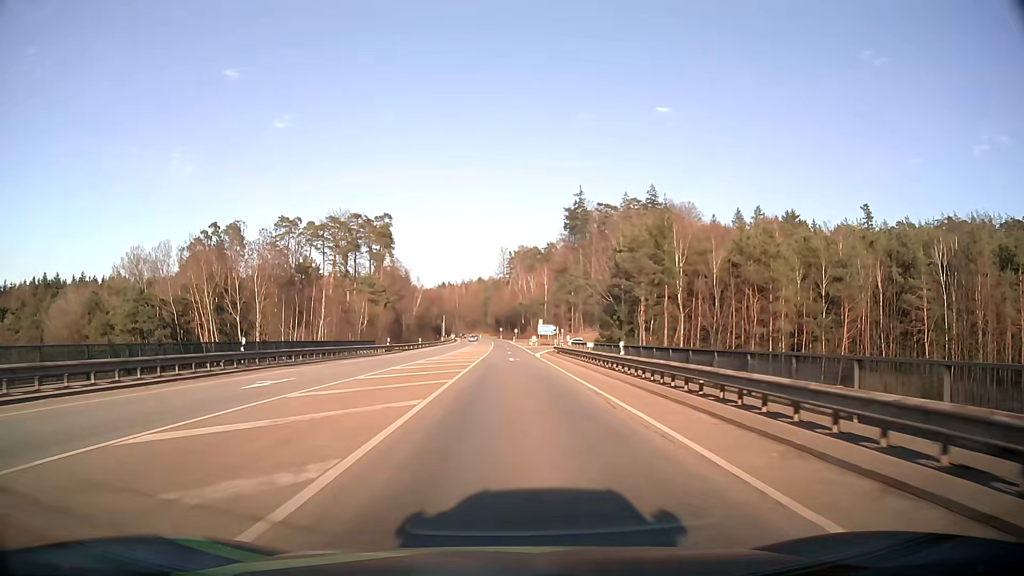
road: secondary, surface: asphalt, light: Day
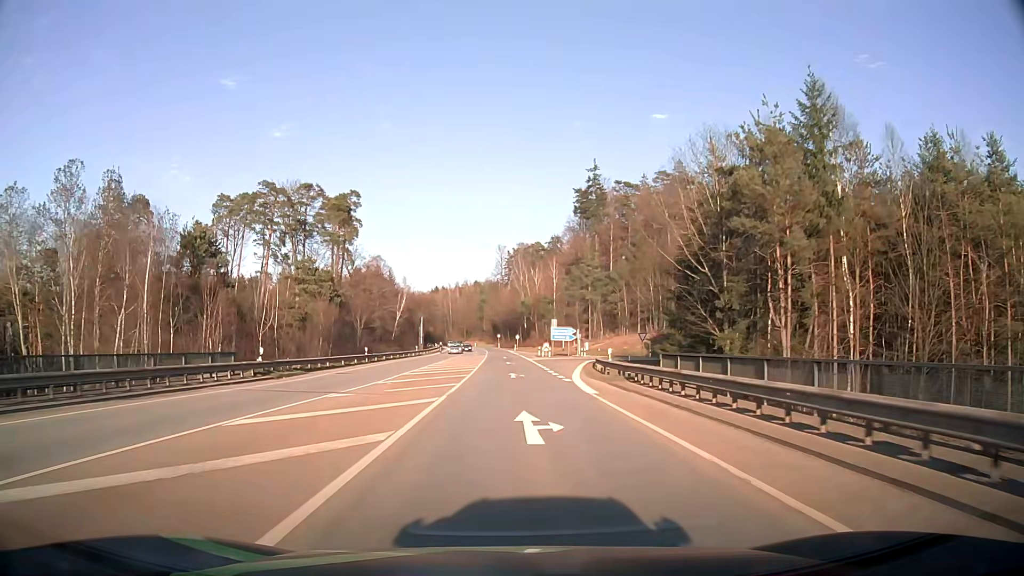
(-0.1, +33.0) m; 0°
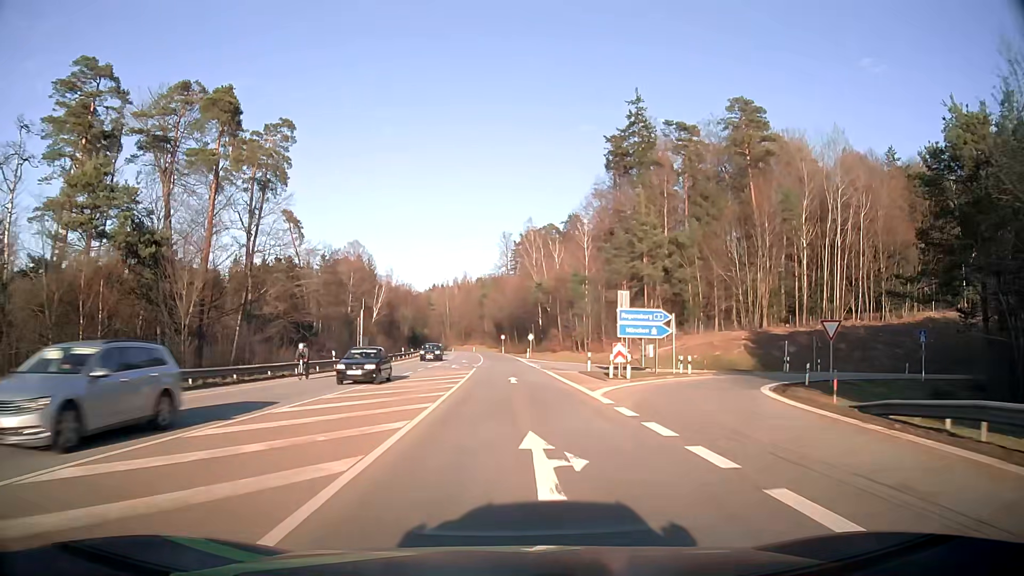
(-0.1, +43.6) m; 0°
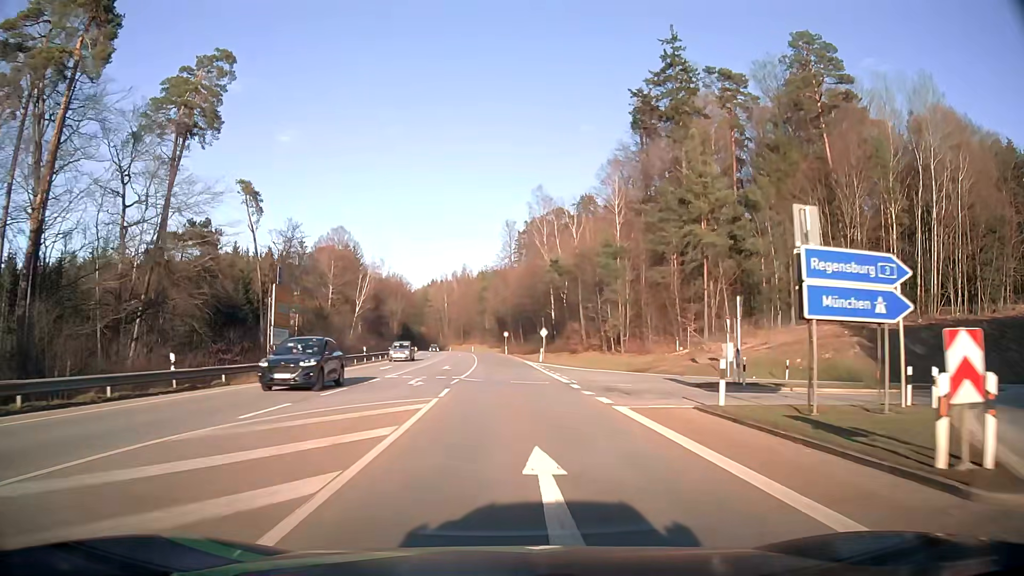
(0.0, +21.7) m; 0°
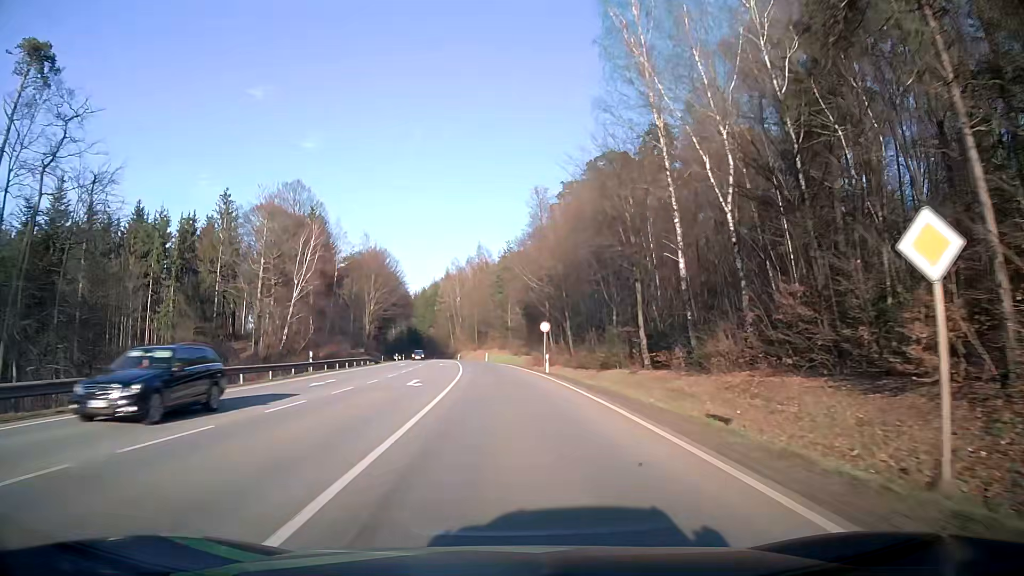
(-0.6, +54.4) m; -2°
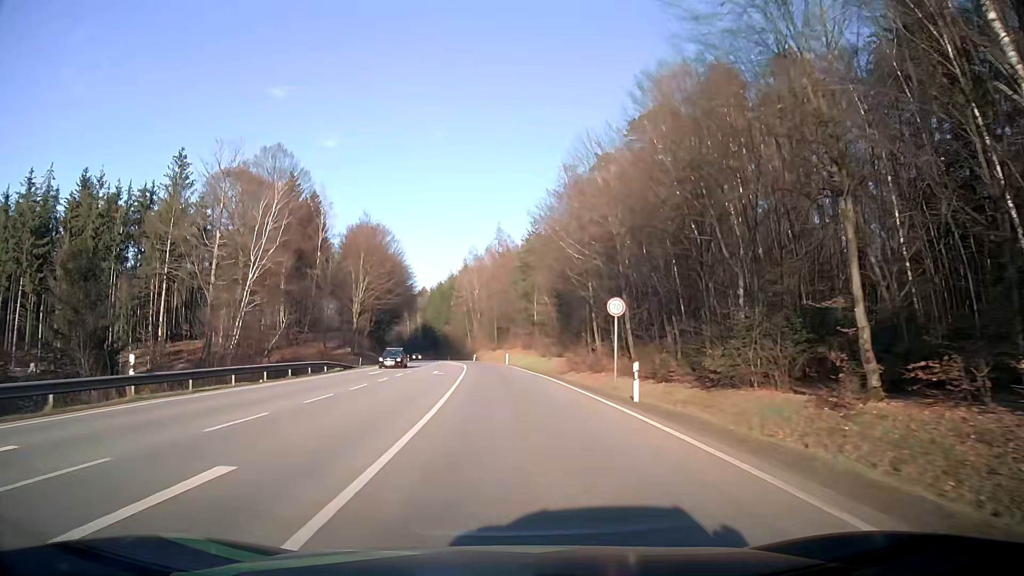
(-0.5, +21.9) m; -2°
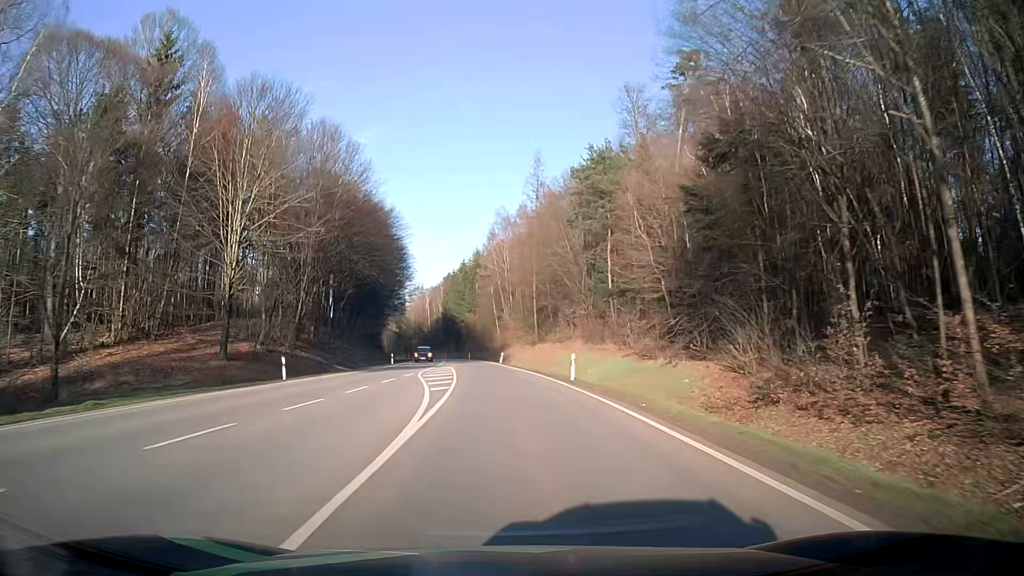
(-1.0, +44.3) m; -3°
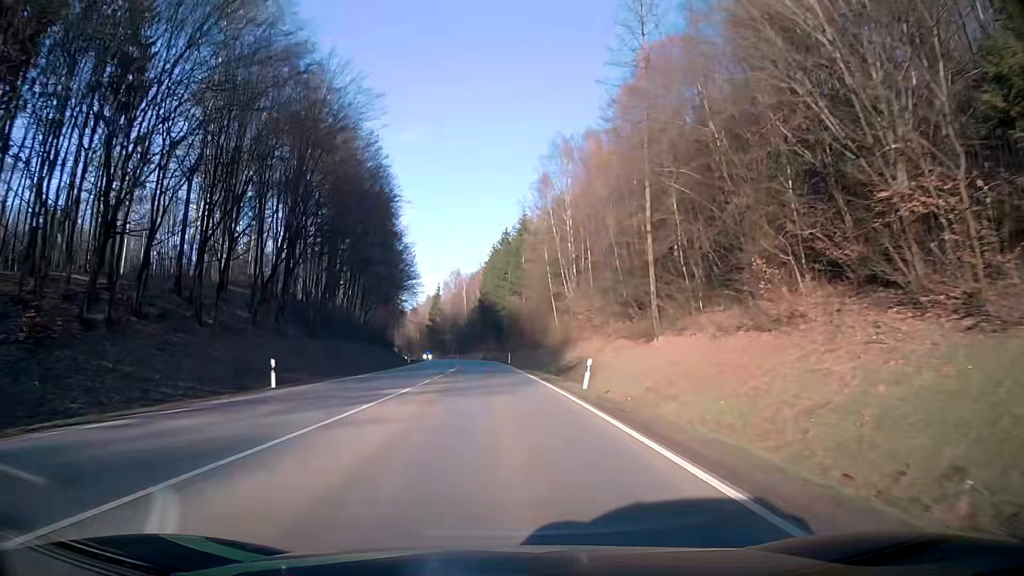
(-1.5, +45.2) m; -4°
(0, +10) (0, +20) (0, +30) (-1, +40) (-1, +50) (-2, +60) (-2, +70) (-3, +80) (-4, +90) (-5, +100) m
